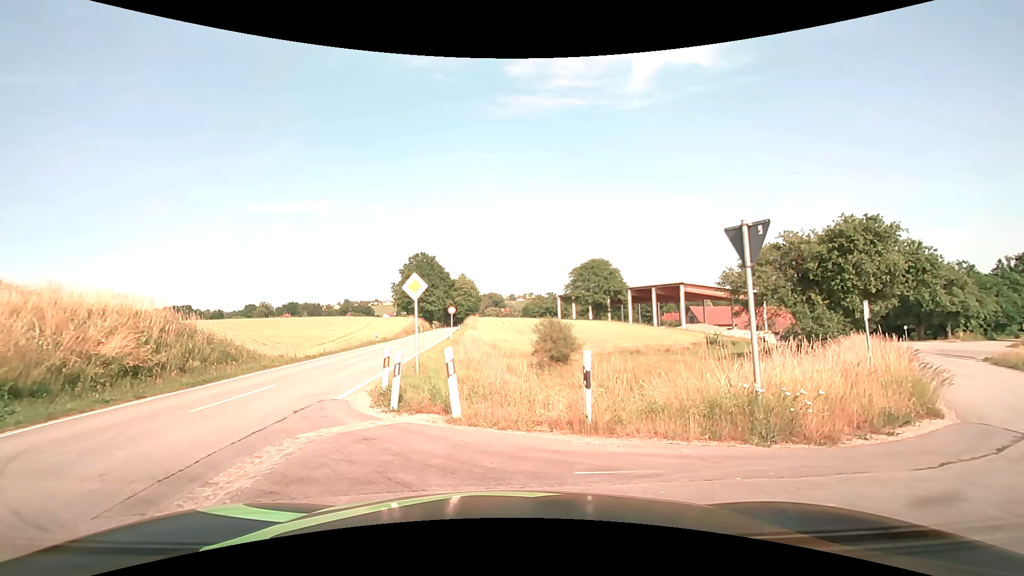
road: secondary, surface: asphalt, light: Day
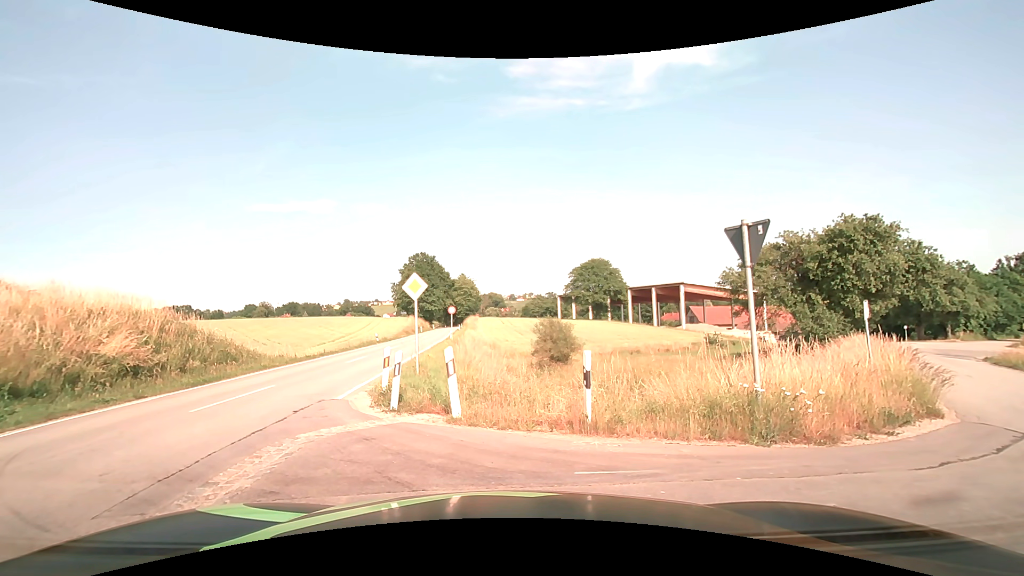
(0.0, 0.0) m; 0°
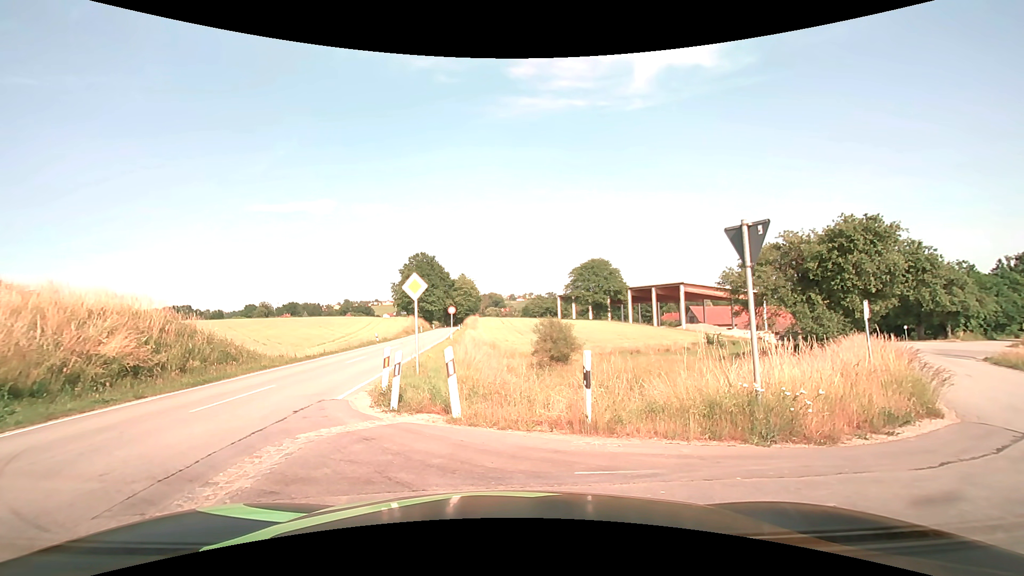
(0.0, 0.0) m; 0°
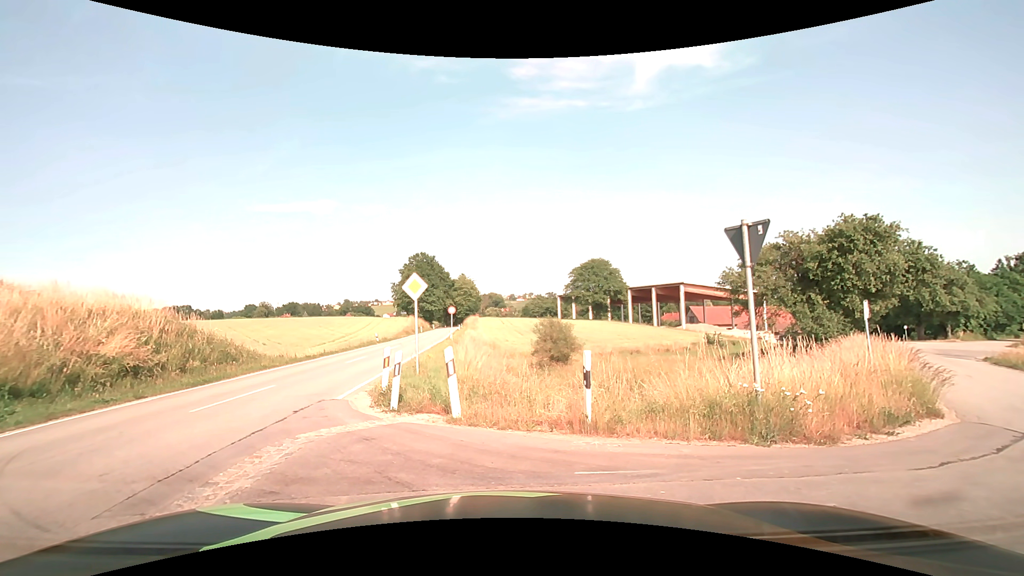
(0.0, 0.0) m; 0°
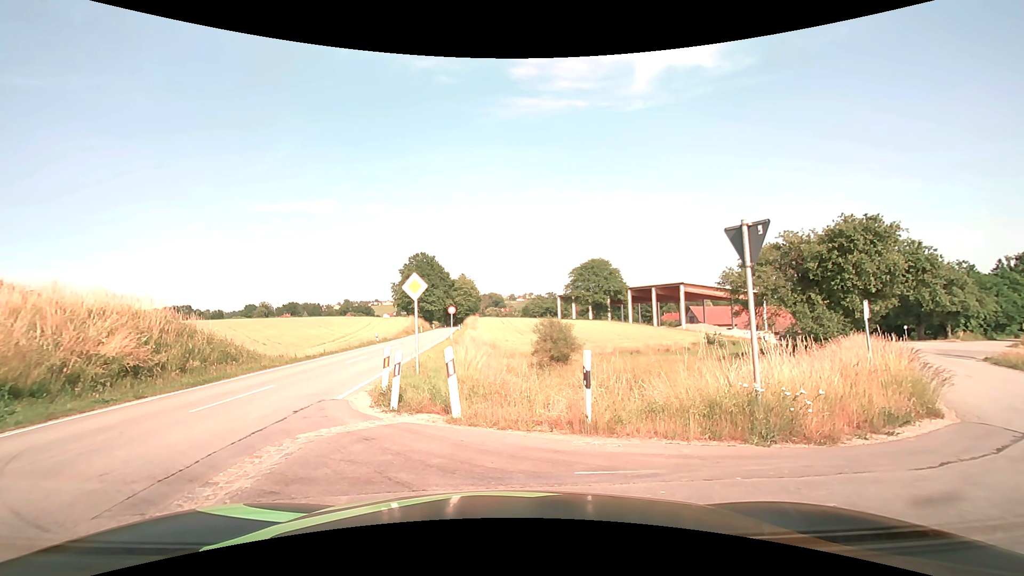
(0.0, 0.0) m; 0°
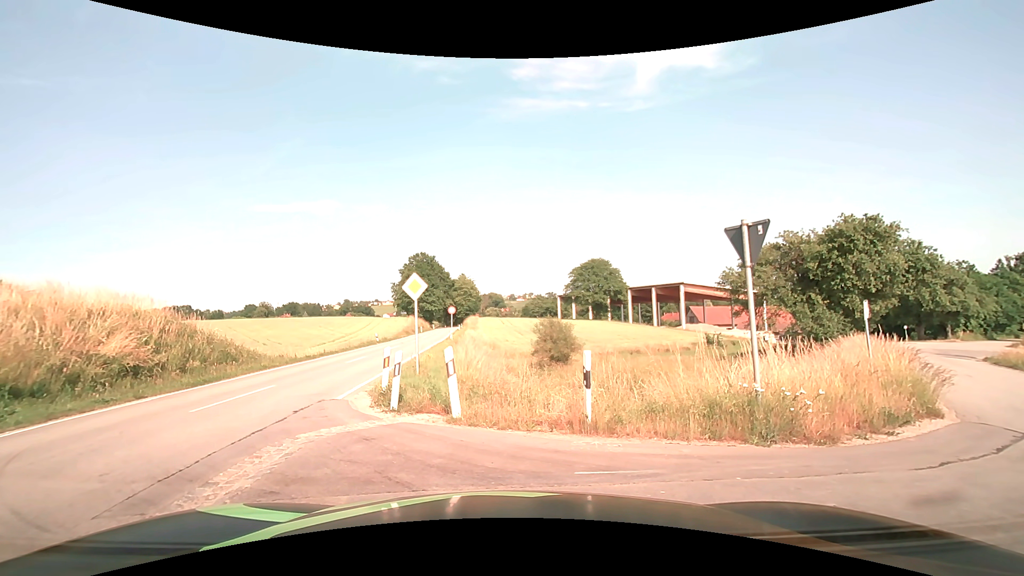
(0.0, 0.0) m; 0°
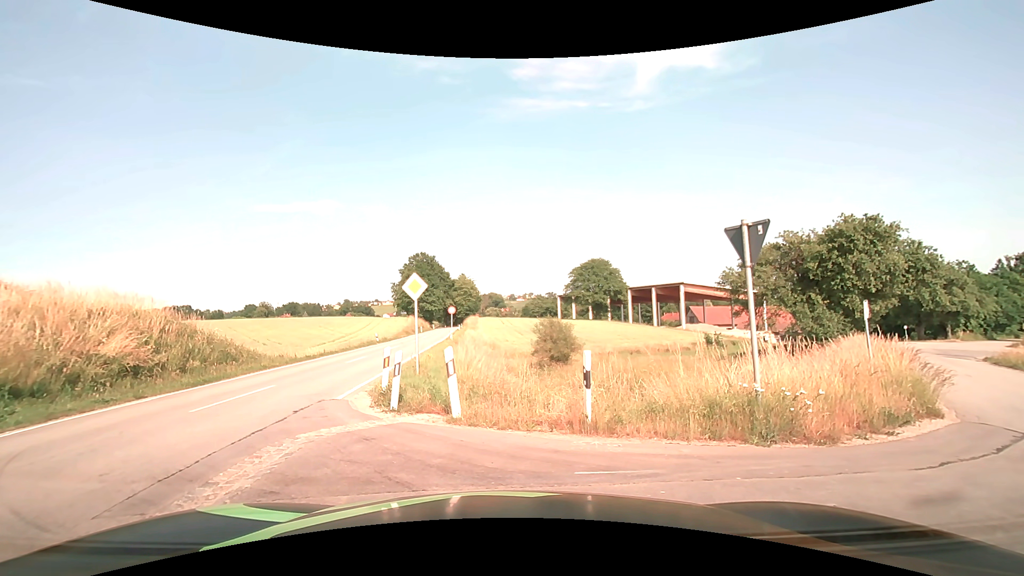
(0.0, 0.0) m; 0°
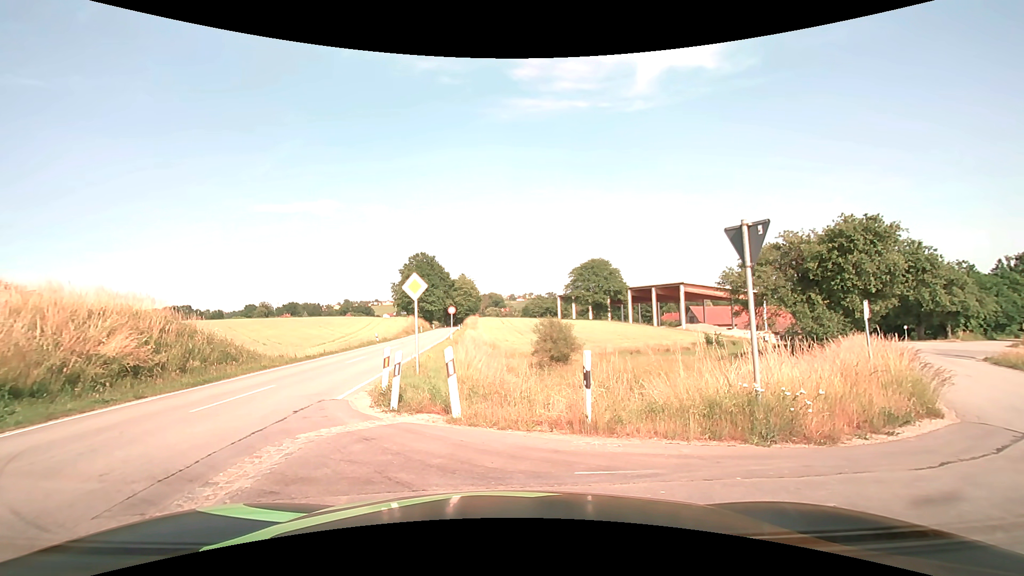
(0.0, 0.0) m; 0°
